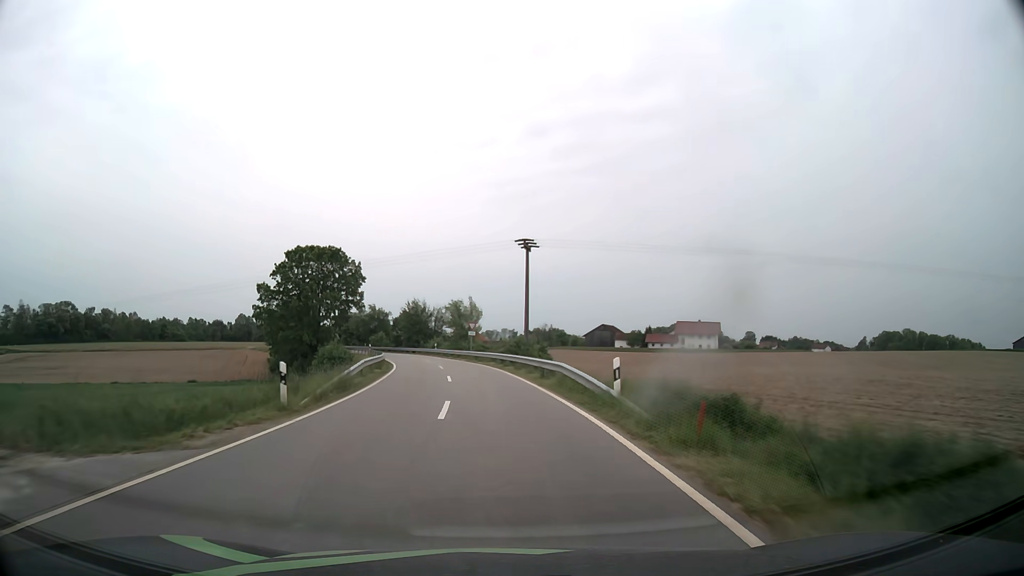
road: tertiary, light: Day
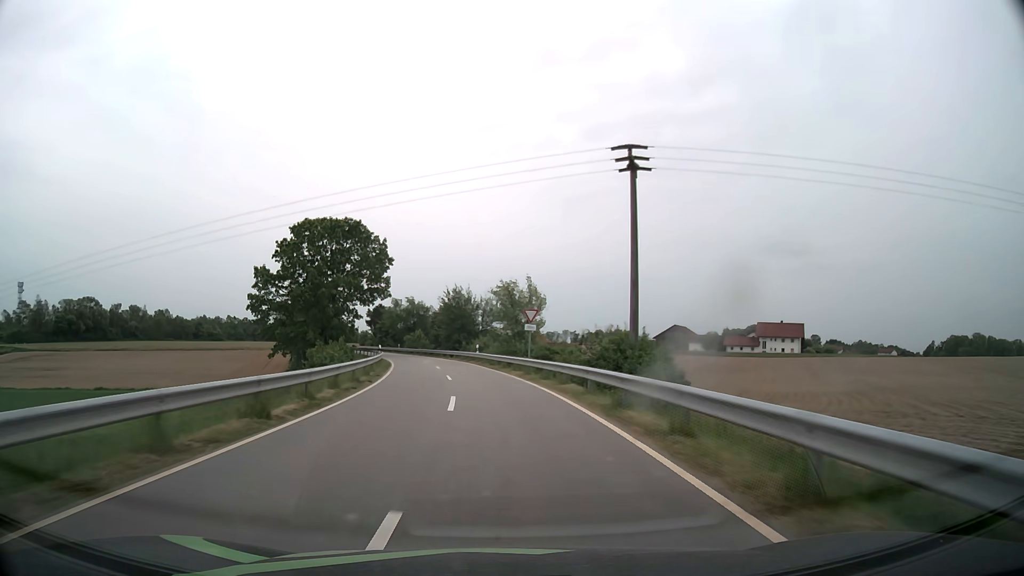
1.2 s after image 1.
(-1.0, +23.1) m; -5°
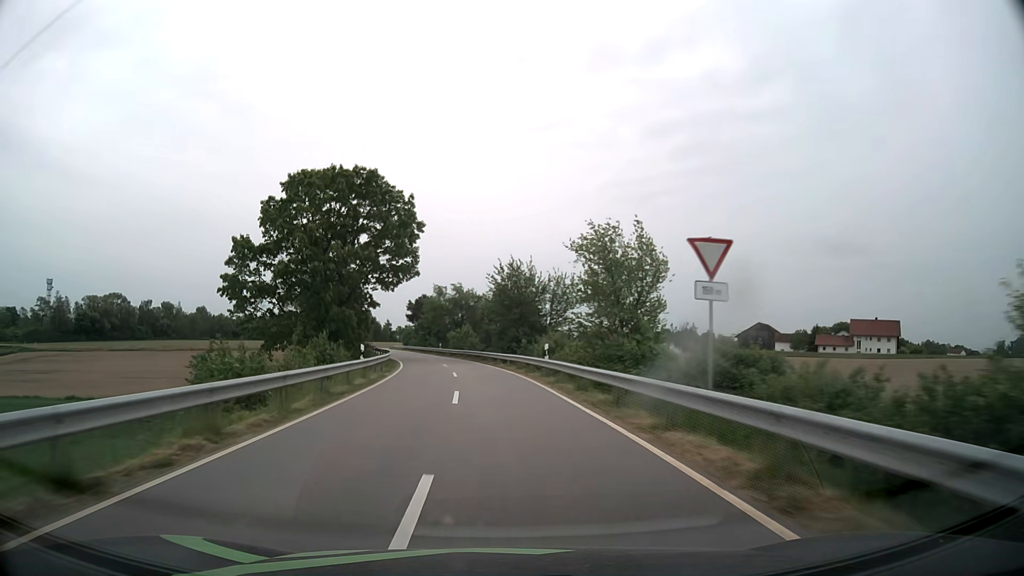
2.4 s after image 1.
(-1.1, +22.9) m; -5°
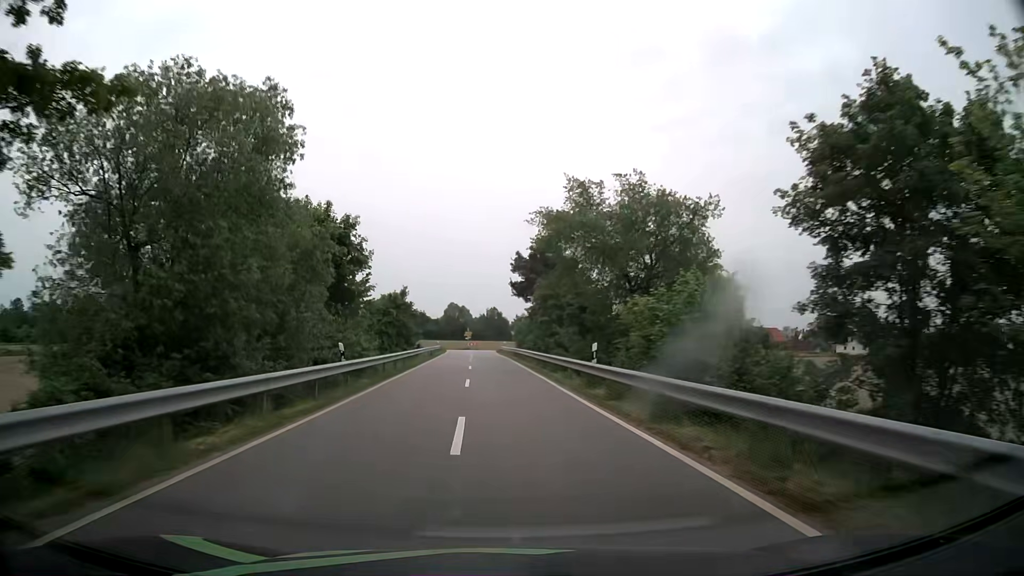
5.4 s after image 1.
(-5.6, +54.4) m; -12°
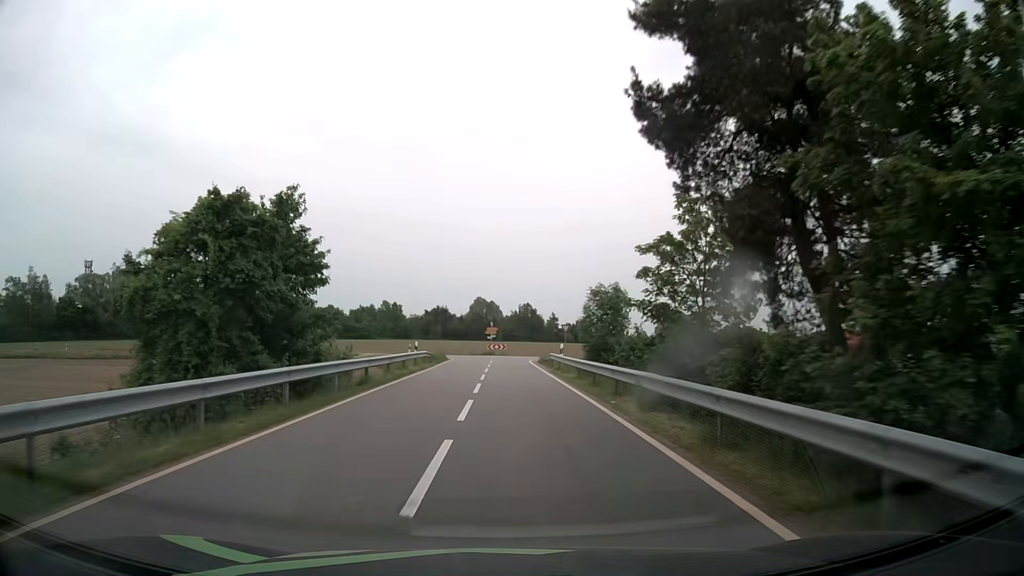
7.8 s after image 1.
(-1.1, +38.3) m; -3°
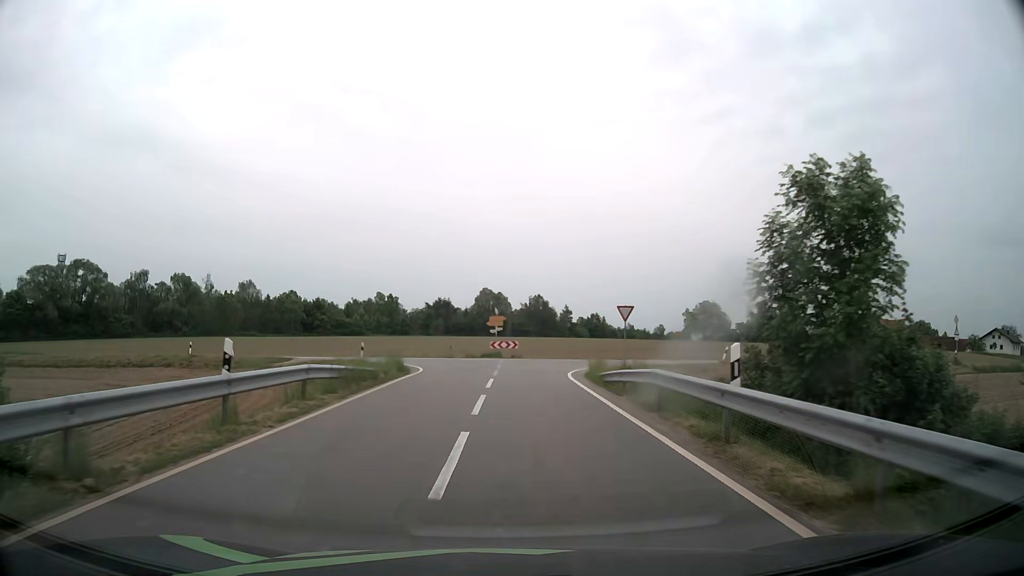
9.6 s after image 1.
(-0.1, +23.3) m; -1°
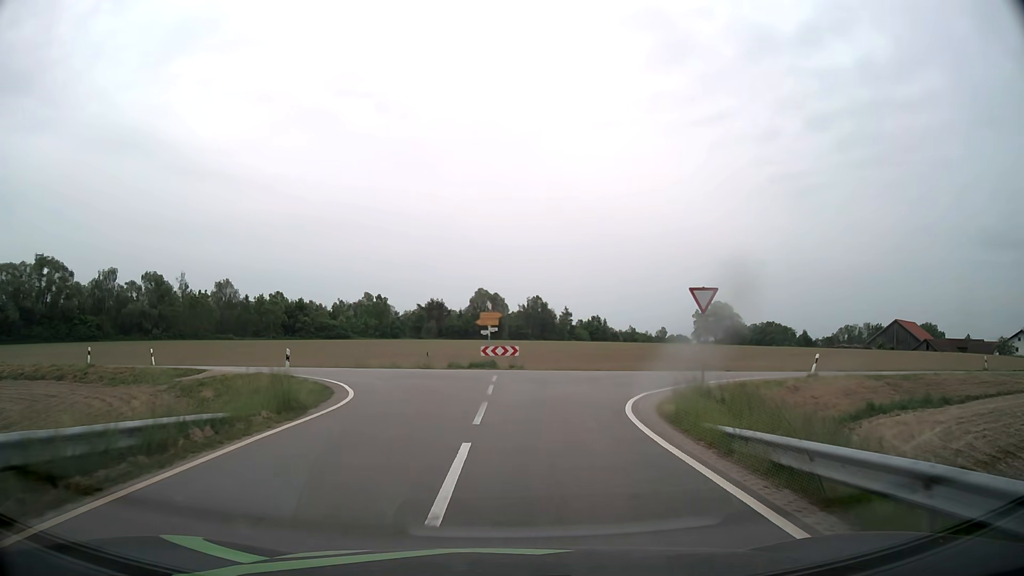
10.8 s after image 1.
(+0.1, +12.5) m; +1°
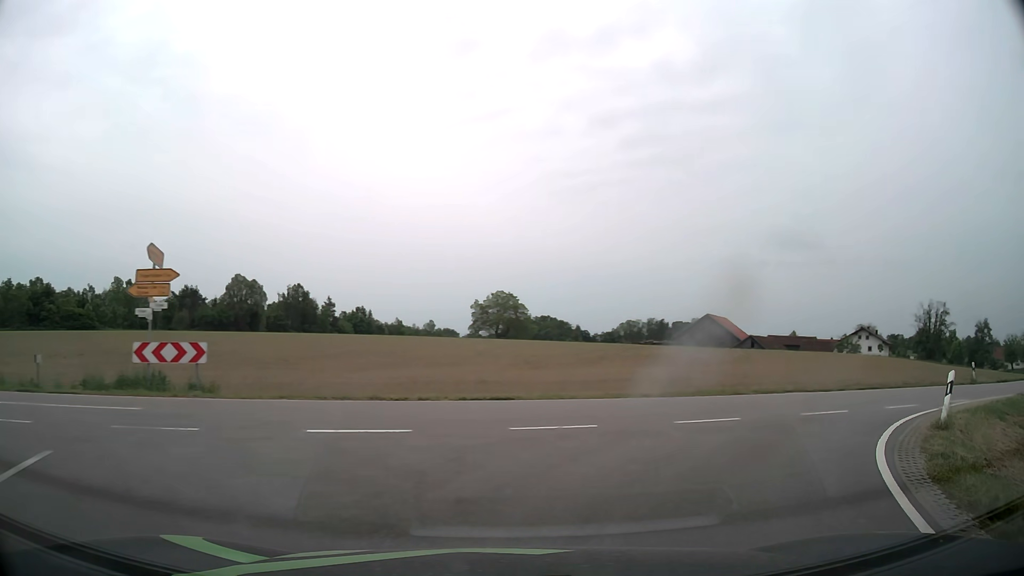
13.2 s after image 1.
(+1.6, +19.0) m; +19°
(+2, +10) (+10, +16) (+18, +21) (+27, +26) (+36, +30) (+44, +36) (+52, +42) (+60, +49) (+66, +56) (+73, +64) m
